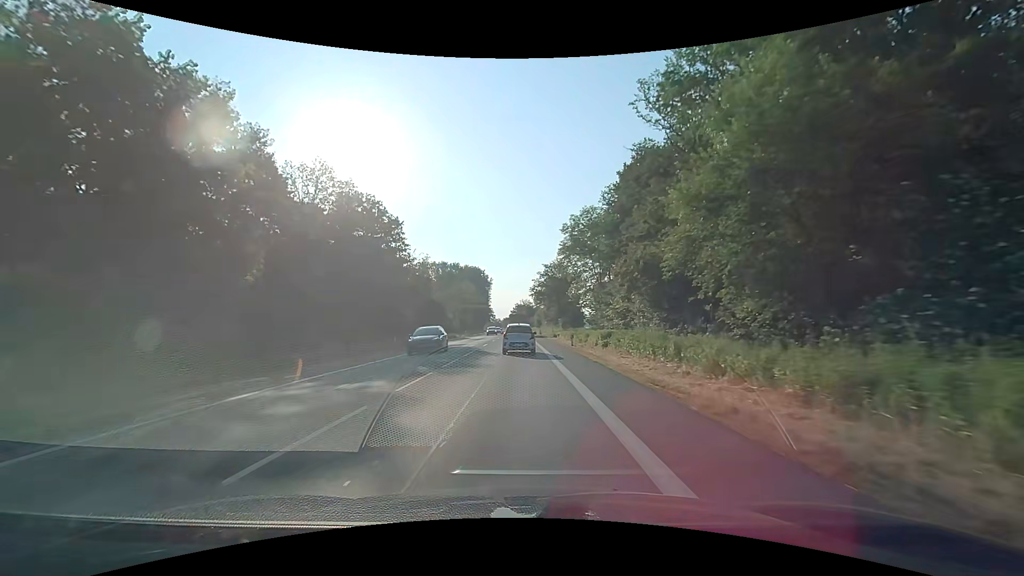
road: primary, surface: asphalt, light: Day
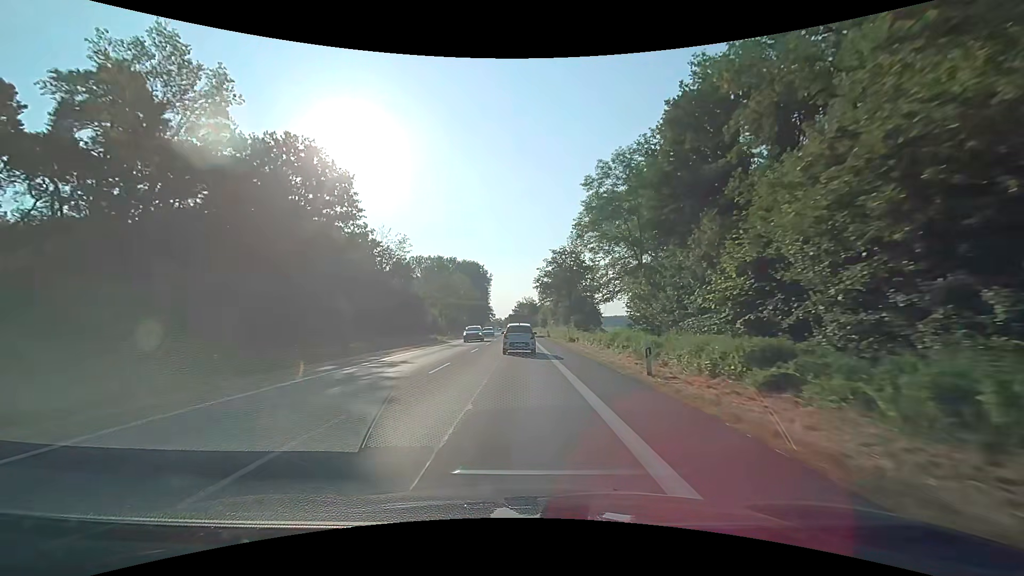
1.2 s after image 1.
(0.0, +20.7) m; 0°
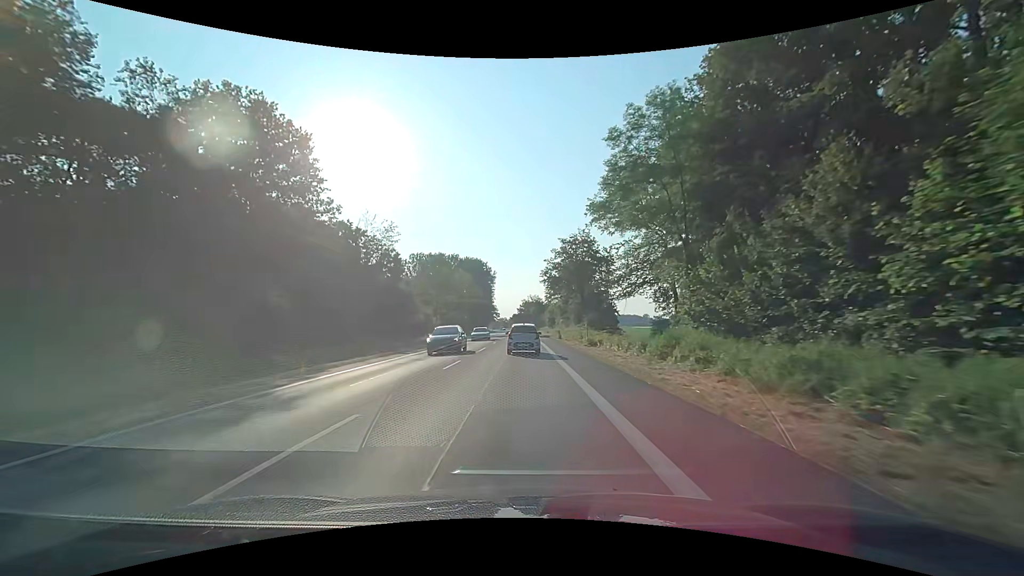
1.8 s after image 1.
(0.0, +10.5) m; -1°
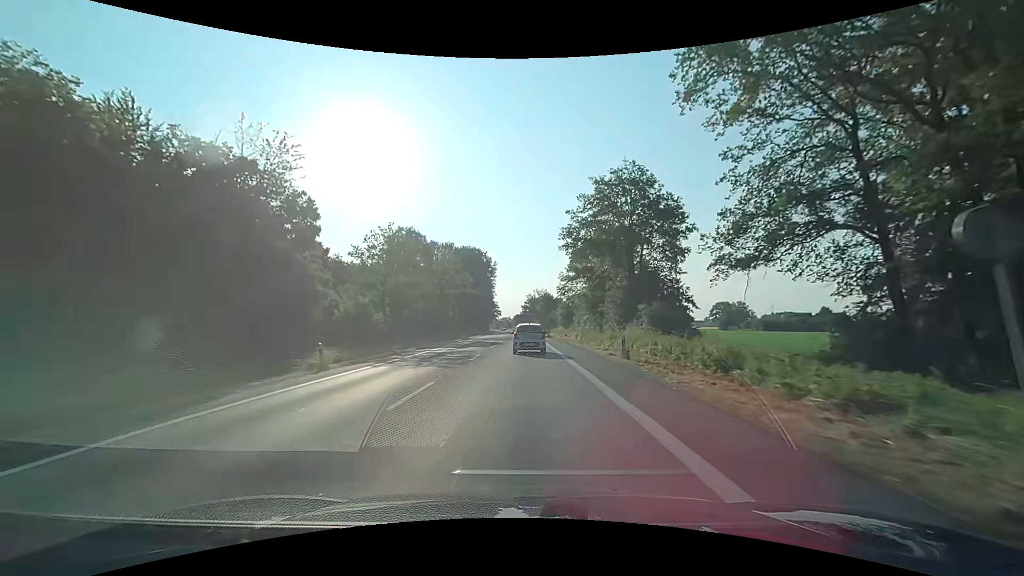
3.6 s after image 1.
(-0.1, +31.7) m; -1°
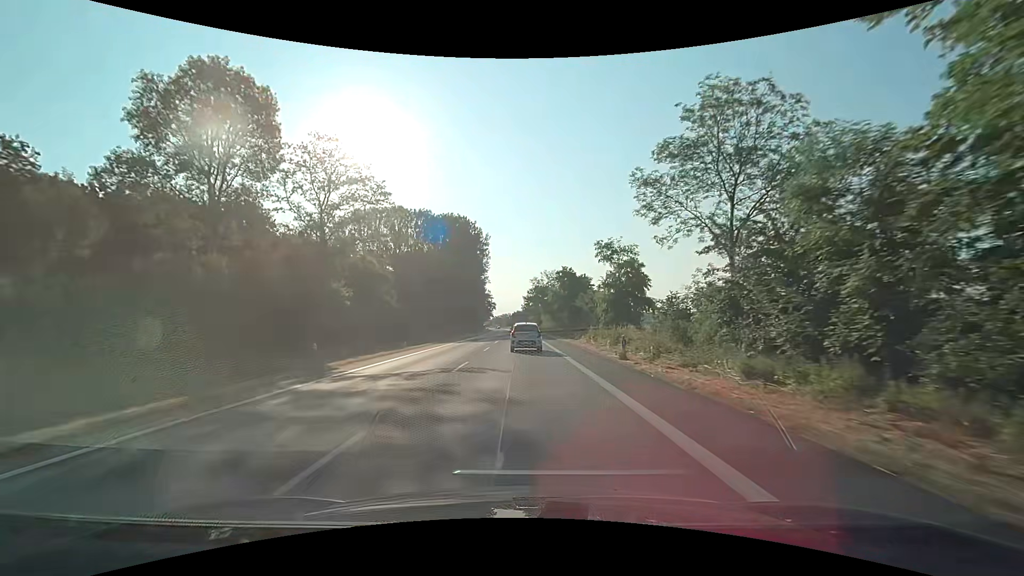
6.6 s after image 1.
(+0.2, +53.8) m; 0°
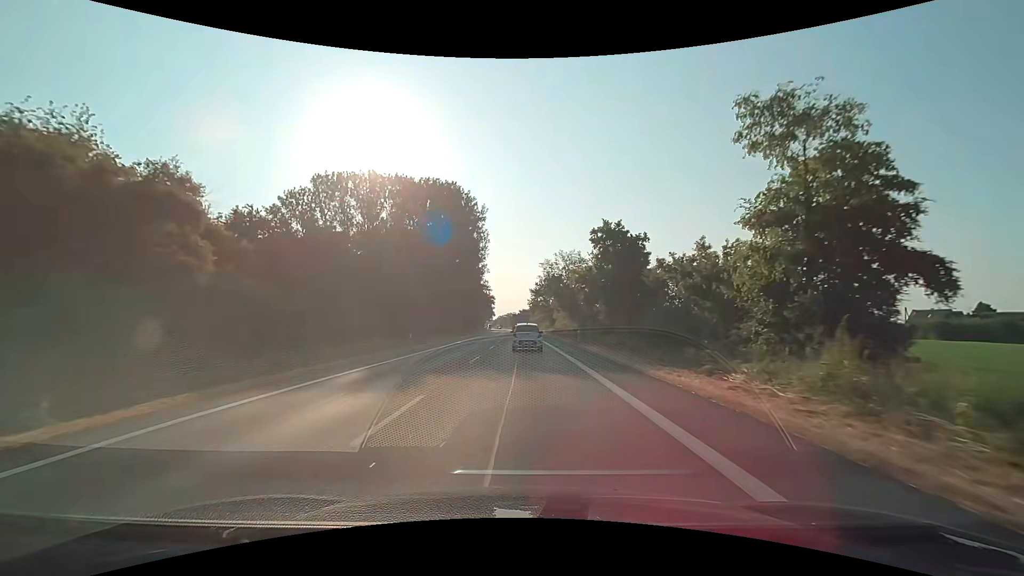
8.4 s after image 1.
(-0.3, +32.9) m; -1°
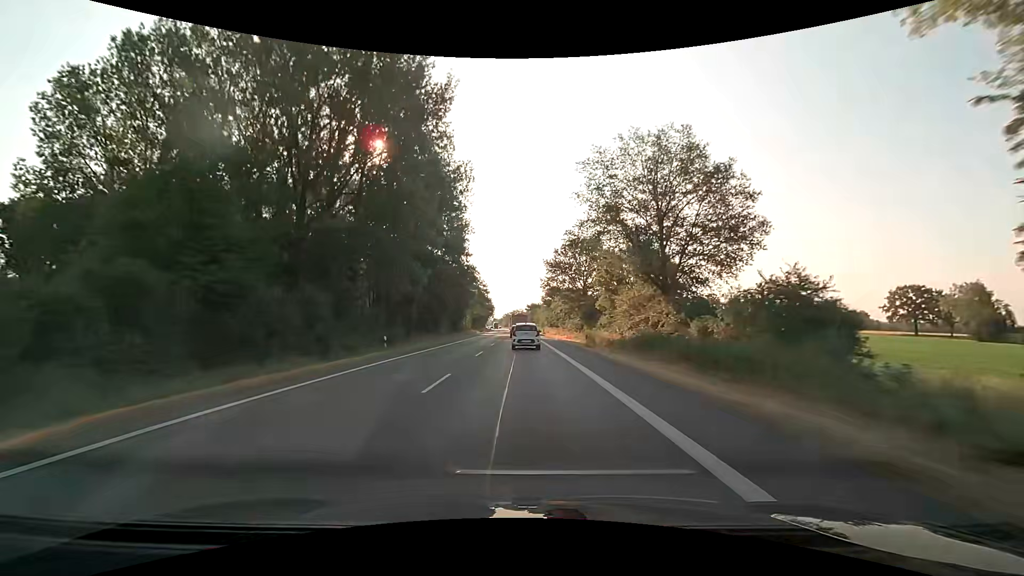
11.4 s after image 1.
(-0.1, +55.9) m; -1°
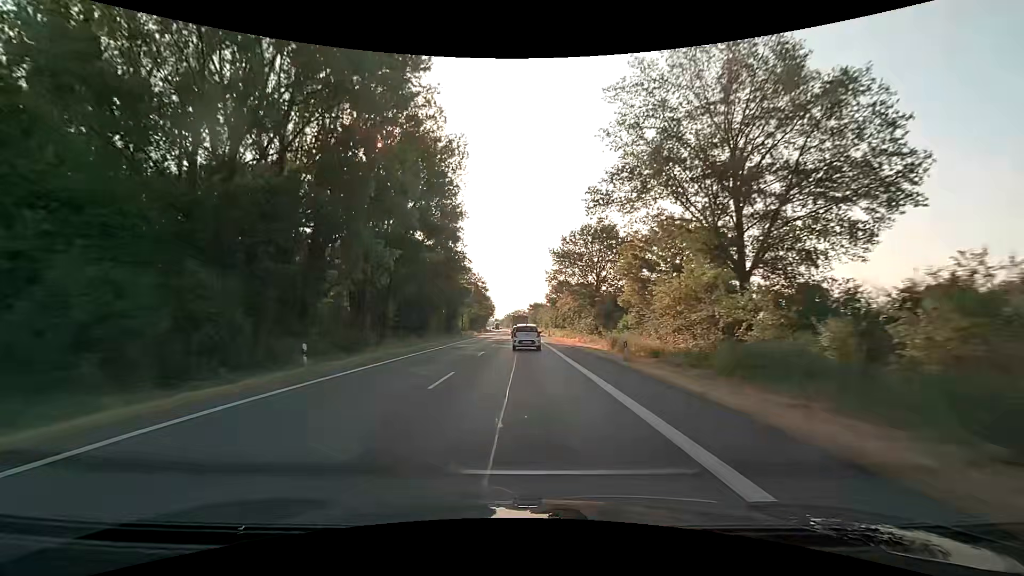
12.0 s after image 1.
(-0.1, +11.3) m; -1°
(0, +10) (0, +20) (0, +30) (0, +40) (0, +50) (0, +60) (0, +70) (-1, +80) (-1, +90) (-1, +100) m
